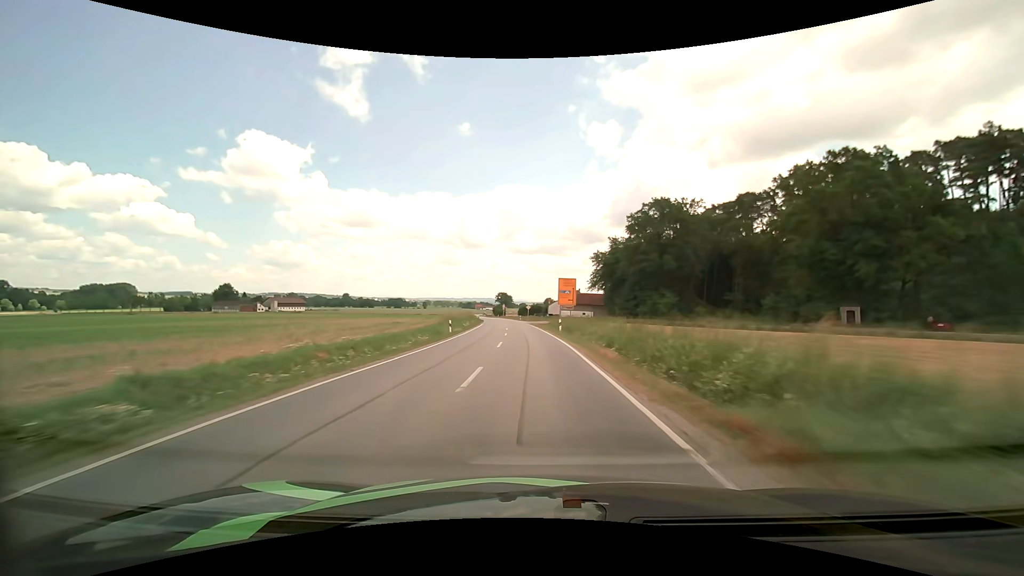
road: secondary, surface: asphalt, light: Day
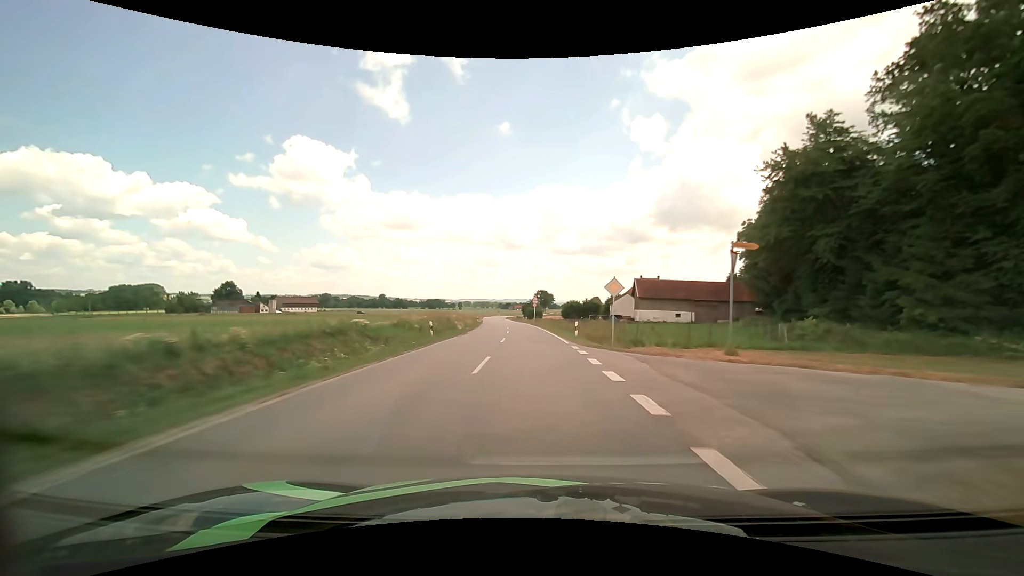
(-3.1, +65.5) m; -5°
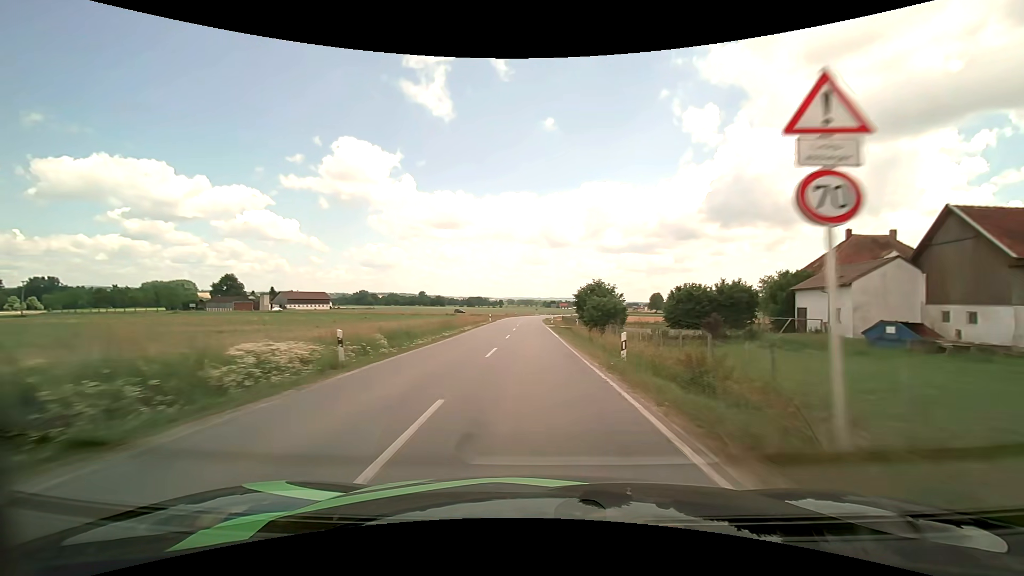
(-2.9, +64.0) m; -5°
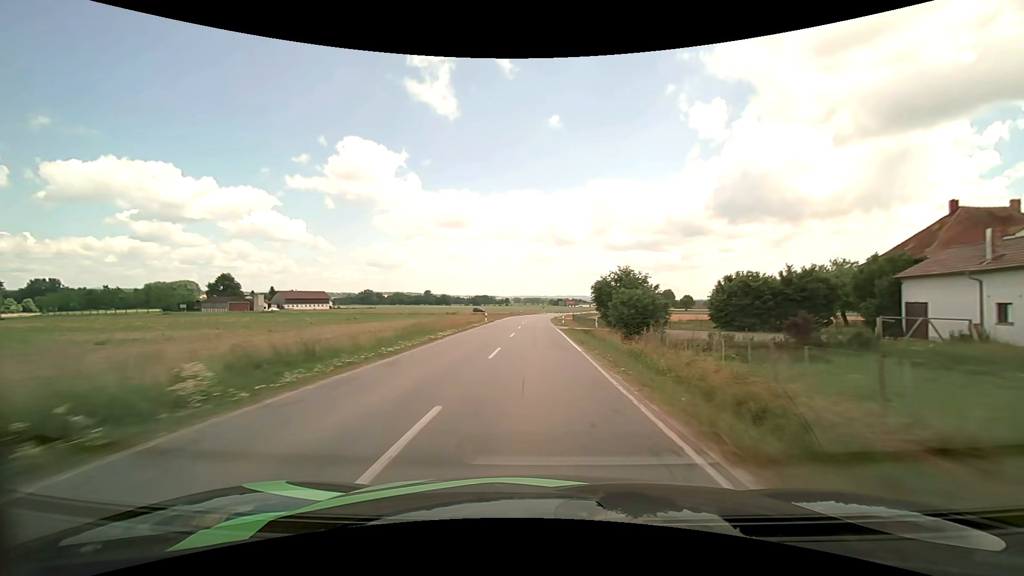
(-0.1, +12.0) m; -1°
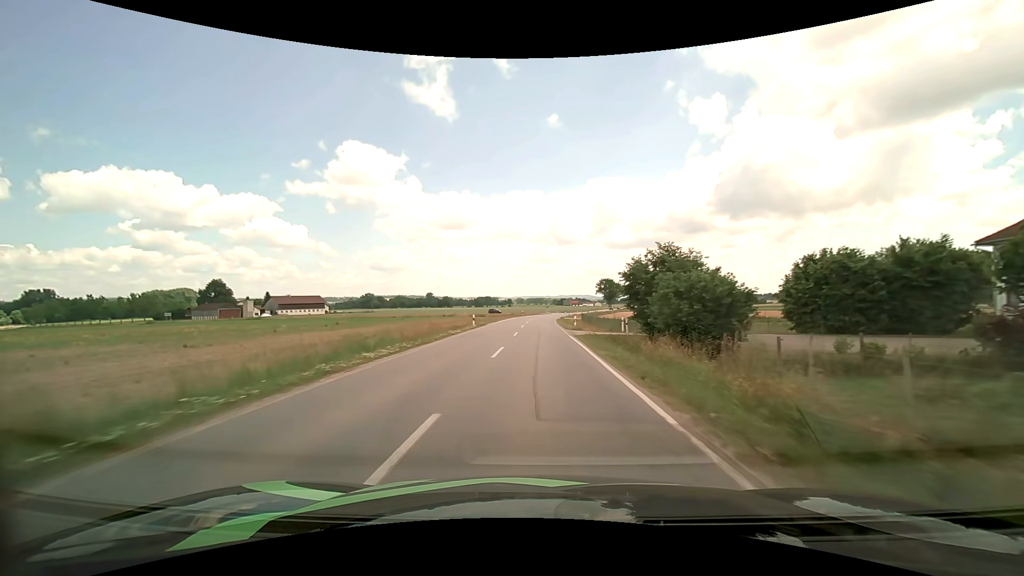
(-0.1, +11.9) m; -1°
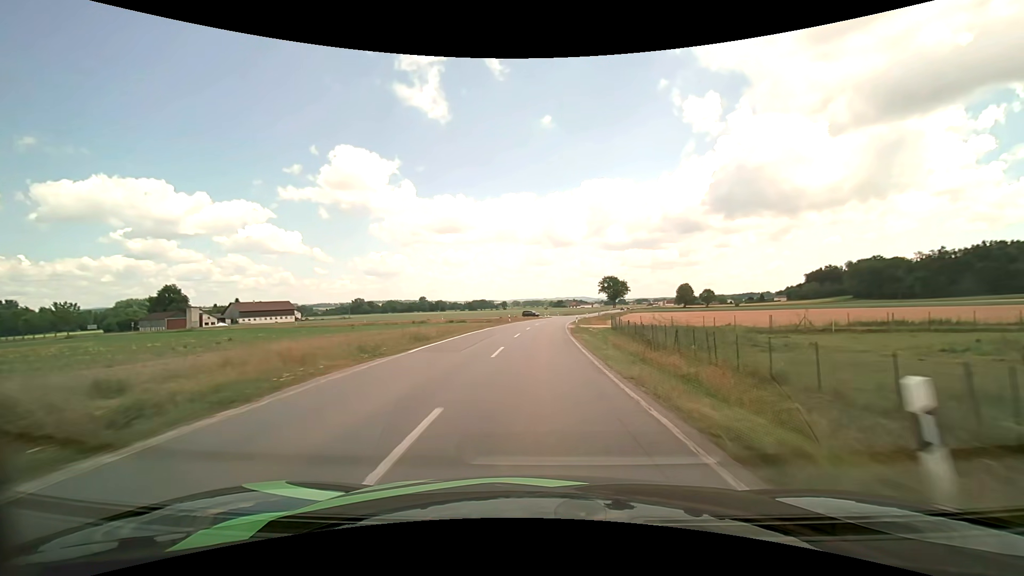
(+0.1, +33.6) m; +1°
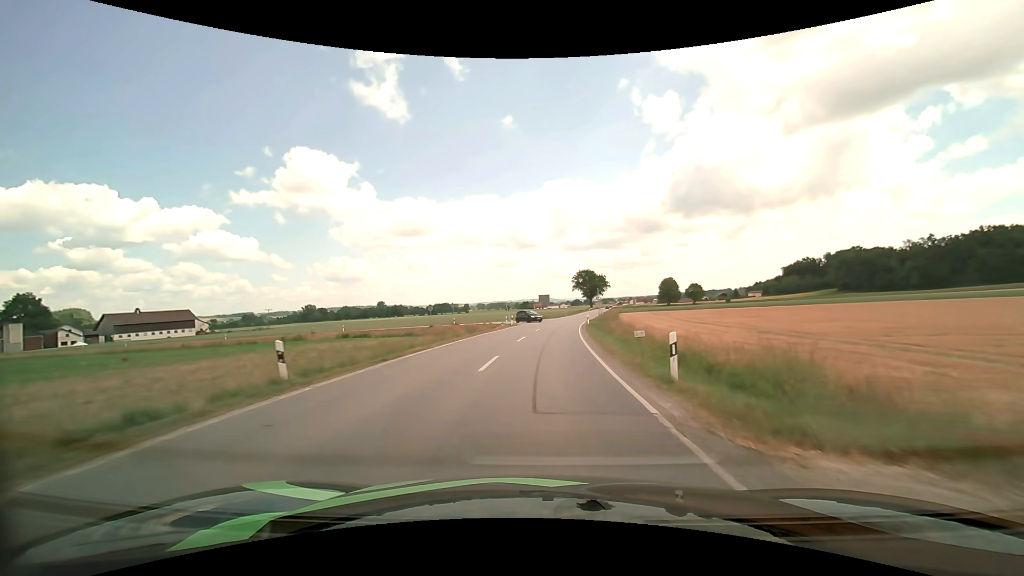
(+1.0, +48.2) m; +4°
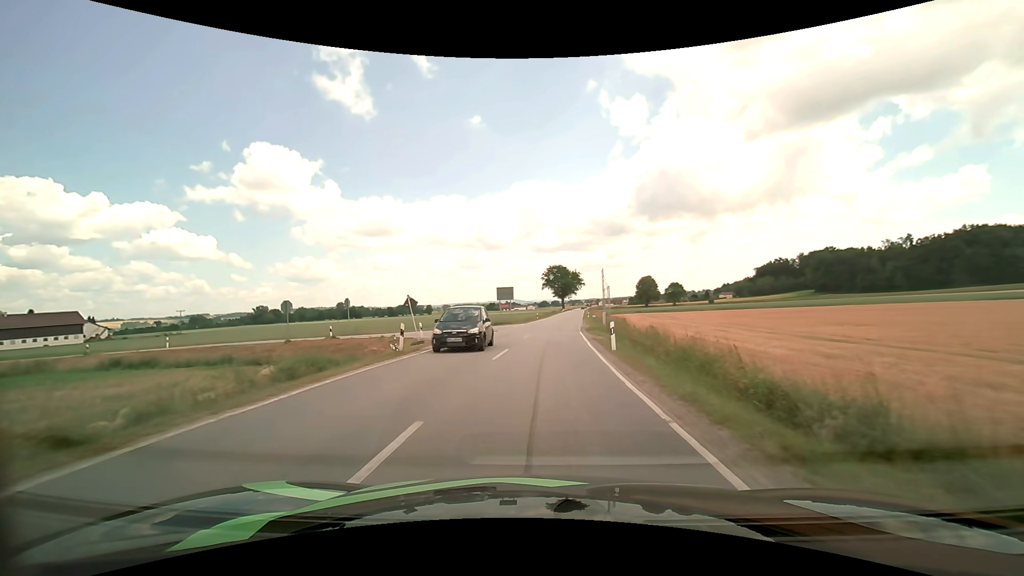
(+1.0, +31.4) m; +4°
(0, +10) (0, +20) (+1, +30) (-3, +39) (-13, +42) (-23, +43) (-33, +45) (-42, +46) (-52, +48) (-62, +49) m
